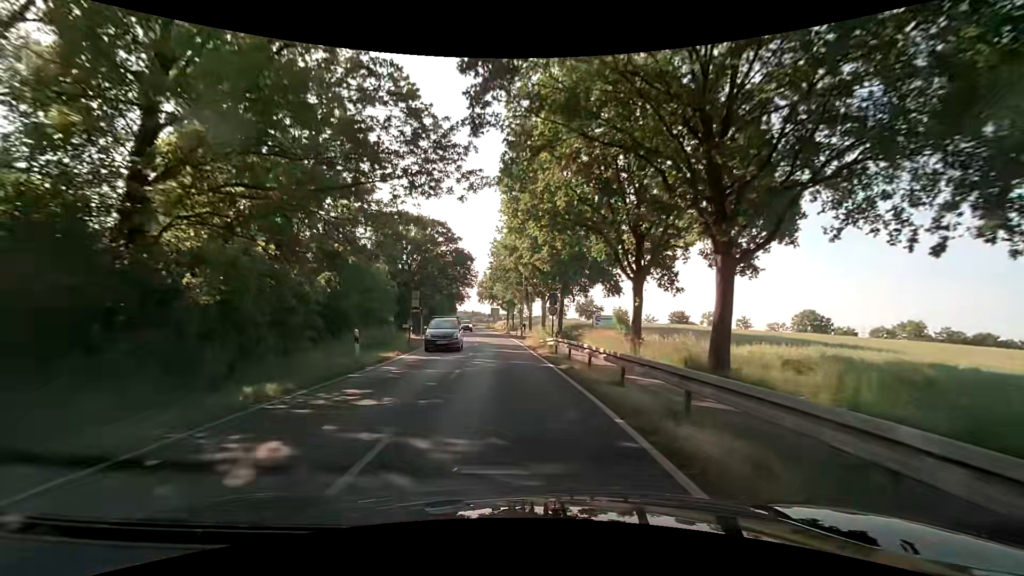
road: secondary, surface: asphalt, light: Day
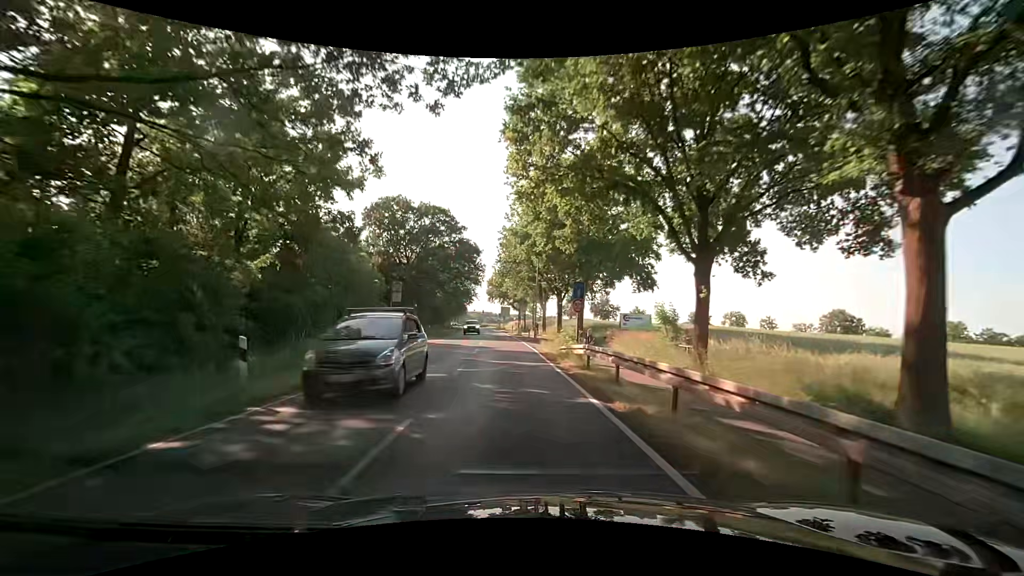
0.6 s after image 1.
(-0.1, +7.7) m; -1°
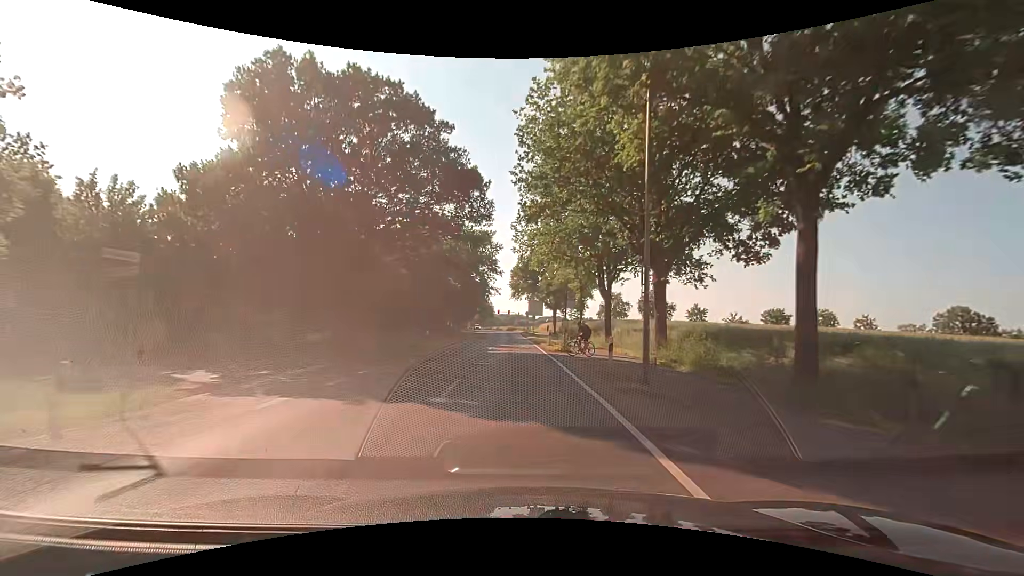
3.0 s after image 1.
(-1.4, +30.9) m; -4°
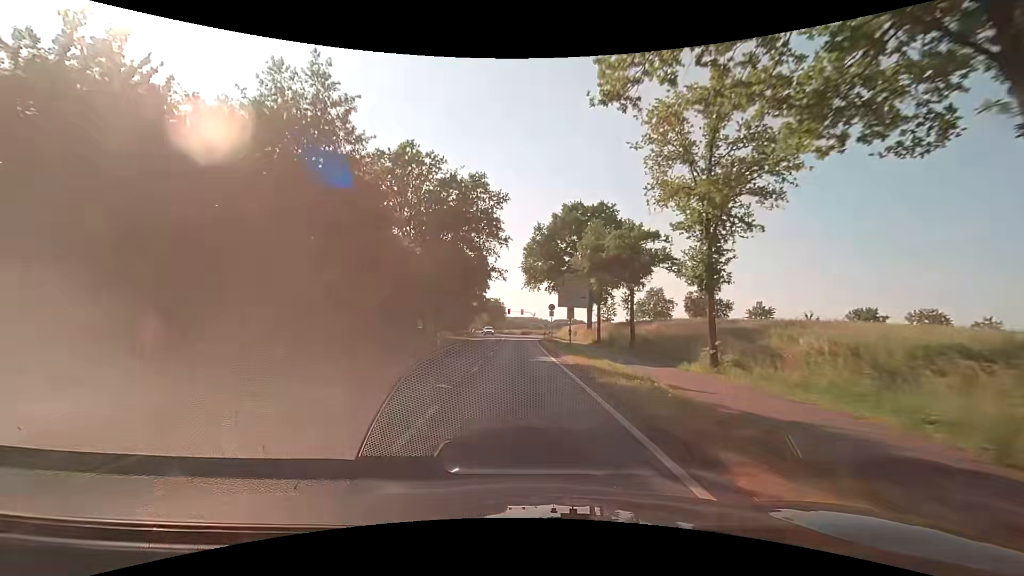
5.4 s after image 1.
(-0.5, +31.0) m; -2°
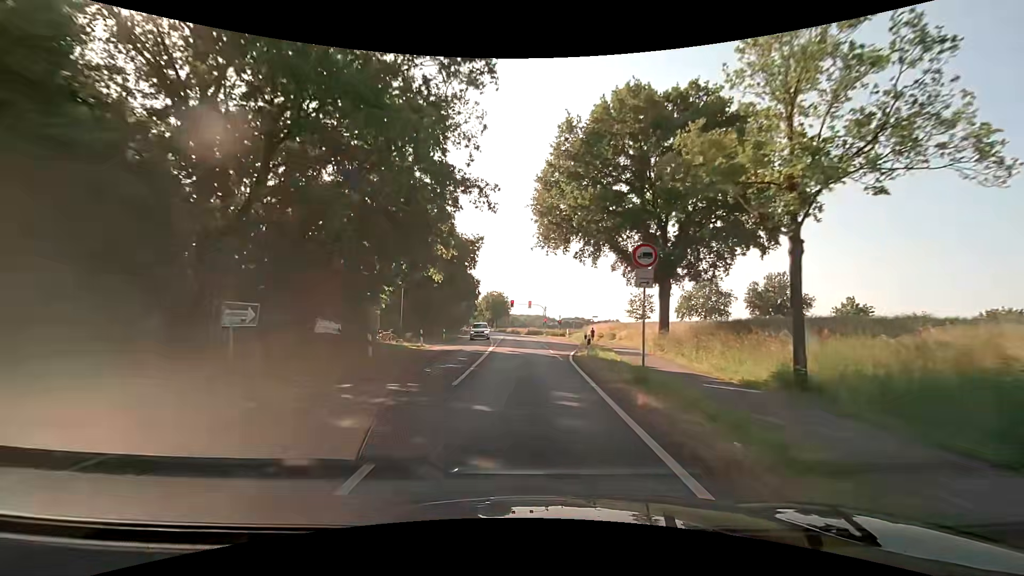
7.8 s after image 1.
(-0.1, +31.0) m; -1°
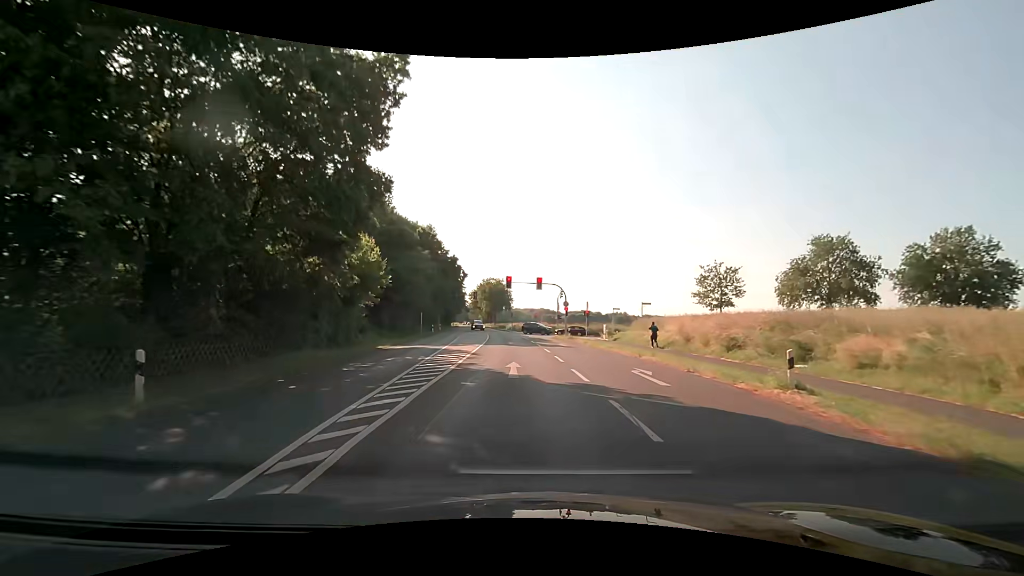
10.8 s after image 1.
(+0.1, +37.5) m; 0°
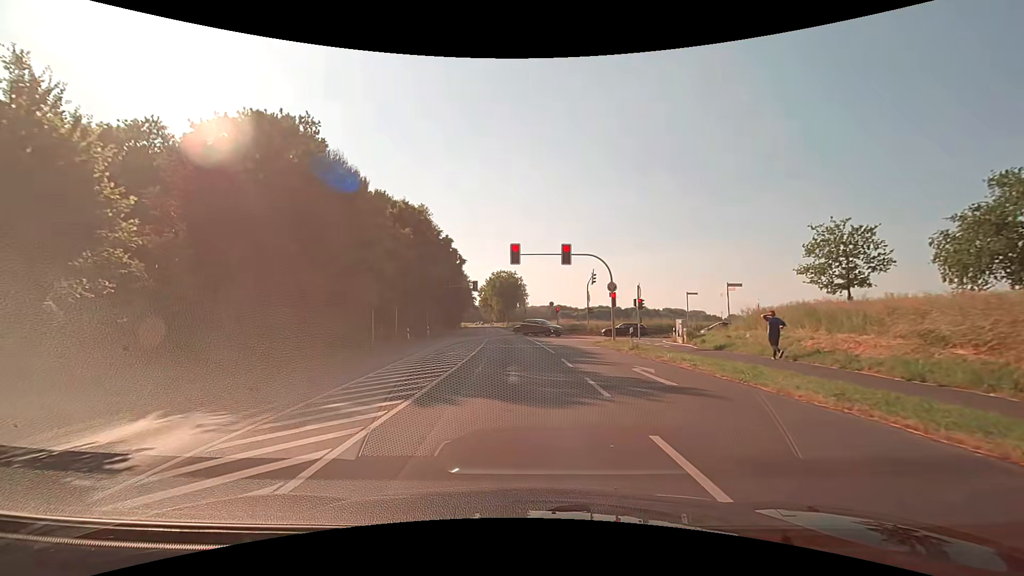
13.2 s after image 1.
(0.0, +20.4) m; -1°
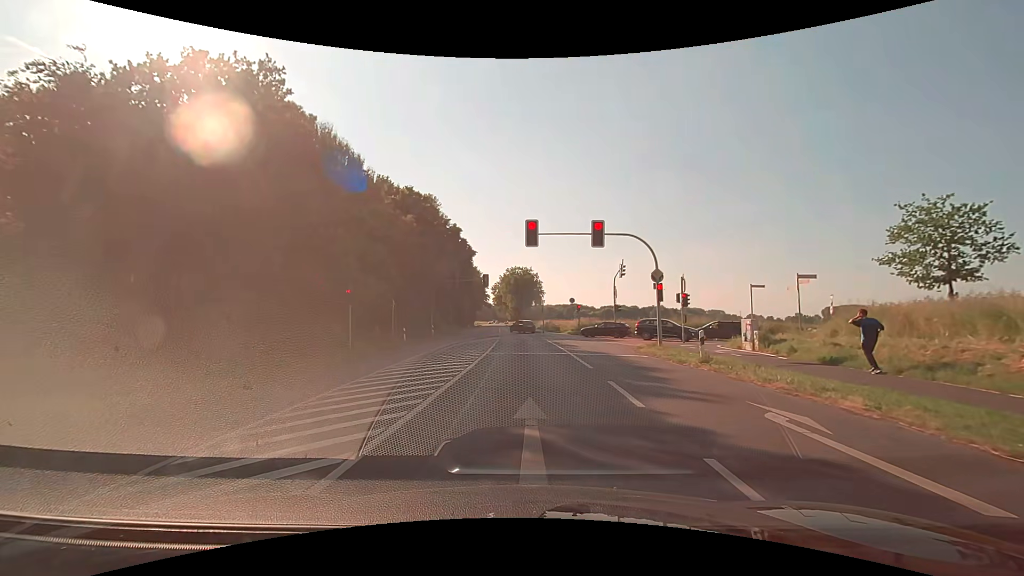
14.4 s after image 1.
(-0.1, +6.8) m; -2°
(0, +10) (0, +20) (0, +30) (0, +40) (-1, +50) (-1, +60) (-2, +70) (-2, +80) (-3, +90) (-4, +100) m
